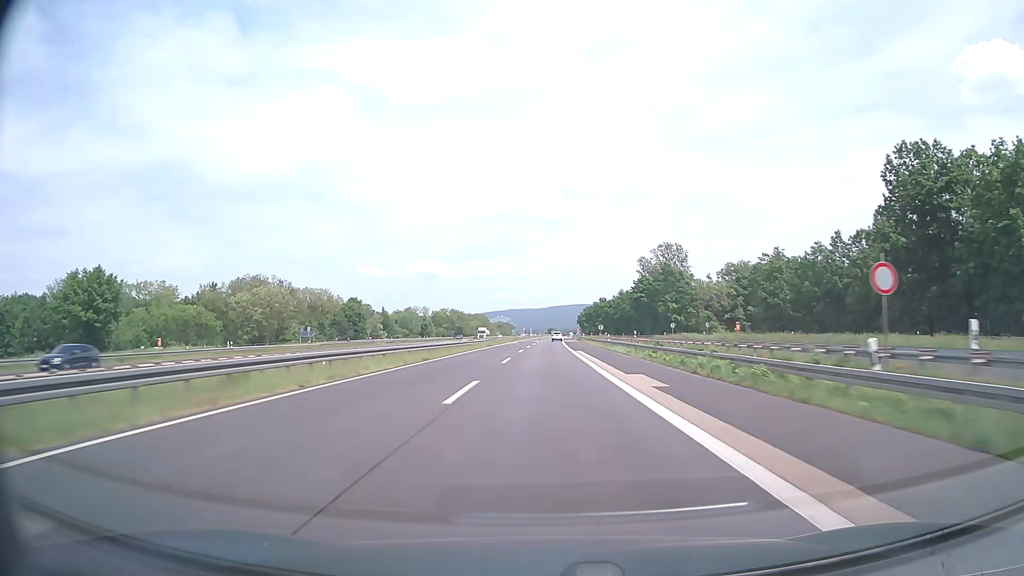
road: motorway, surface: asphalt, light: Day
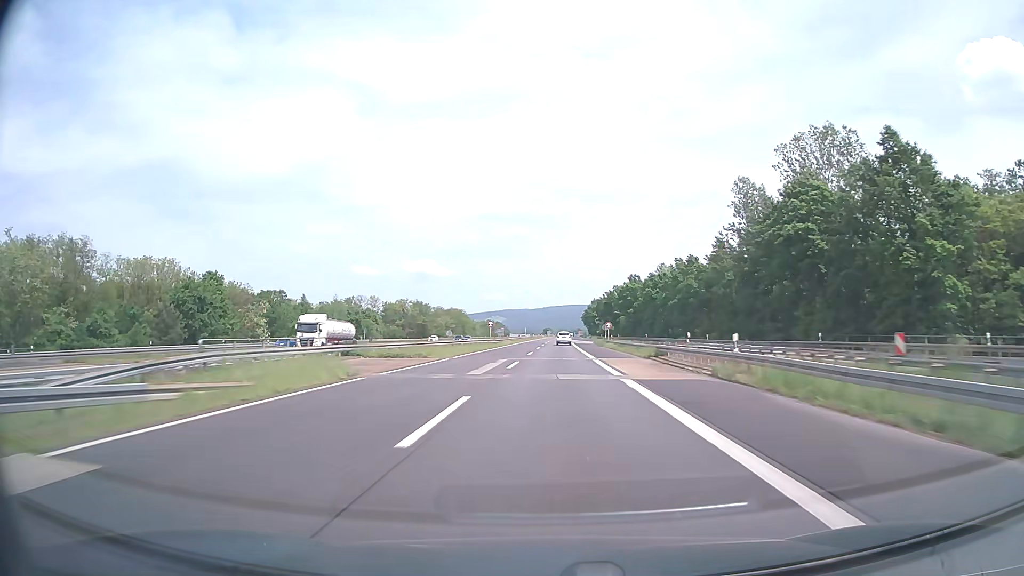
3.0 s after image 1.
(+0.8, +94.1) m; +1°
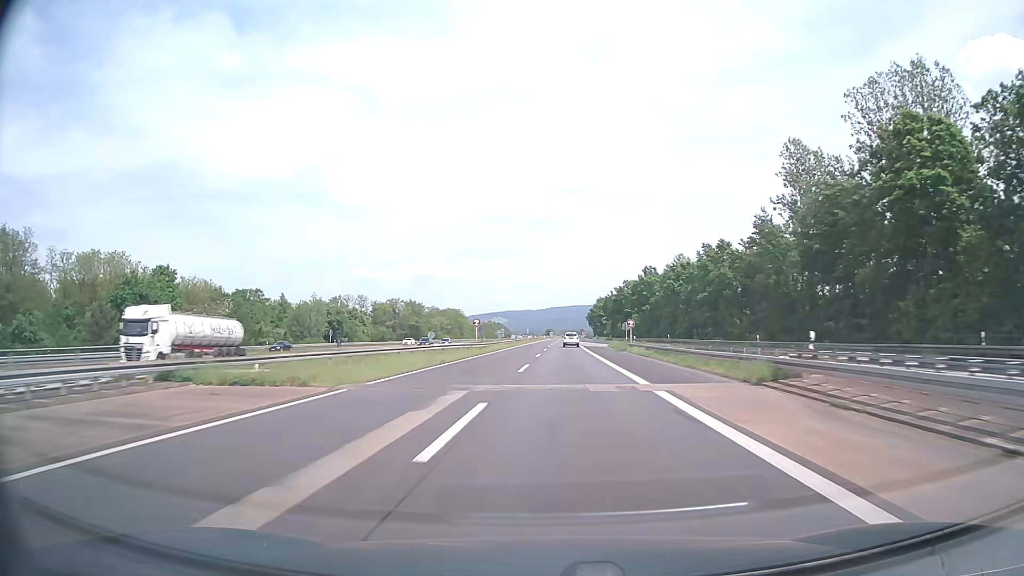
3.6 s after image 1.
(0.0, +18.7) m; 0°
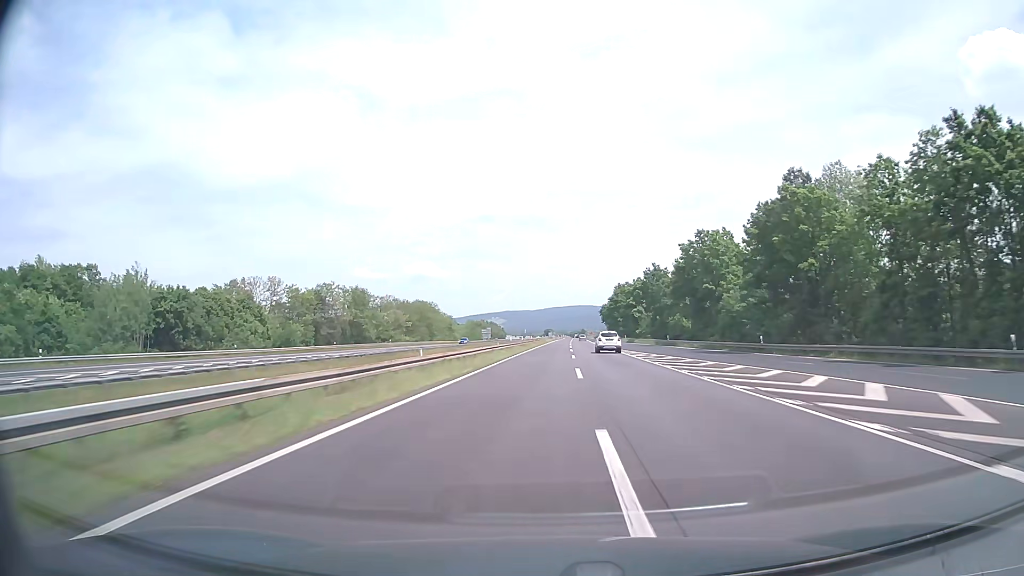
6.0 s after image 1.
(-0.3, +75.1) m; 0°
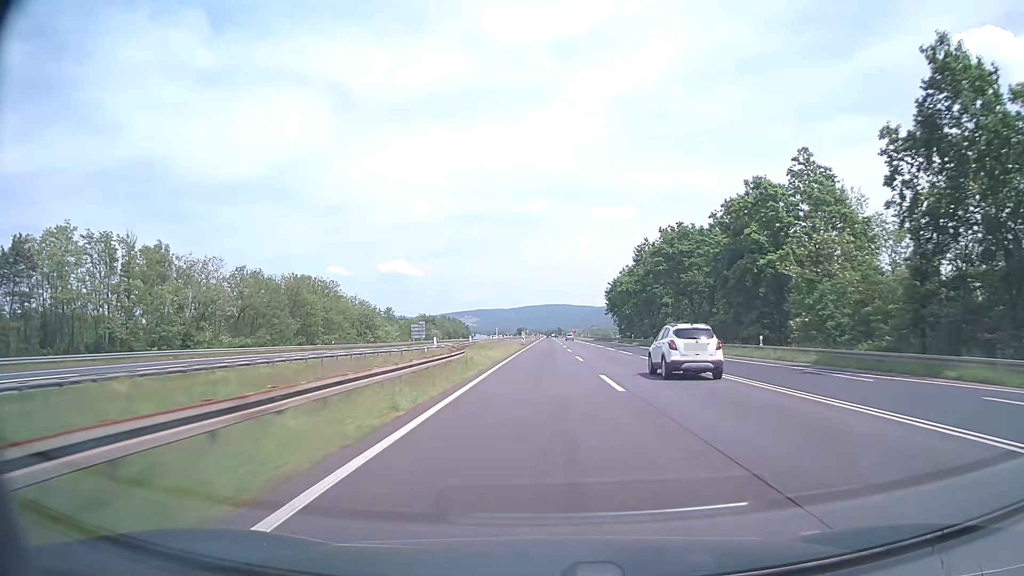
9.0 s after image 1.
(+1.9, +94.6) m; +2°
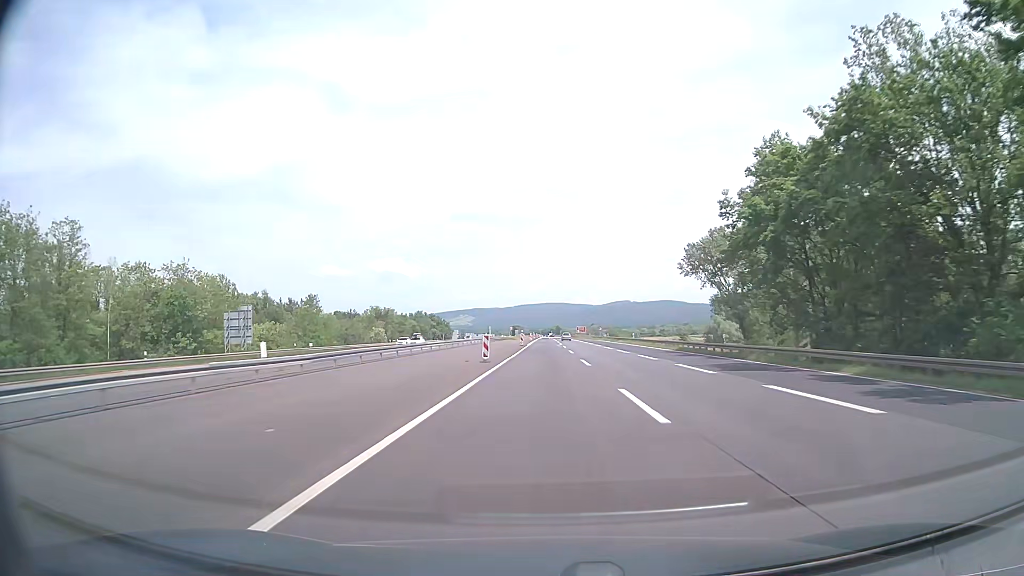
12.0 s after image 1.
(+0.8, +95.0) m; 0°
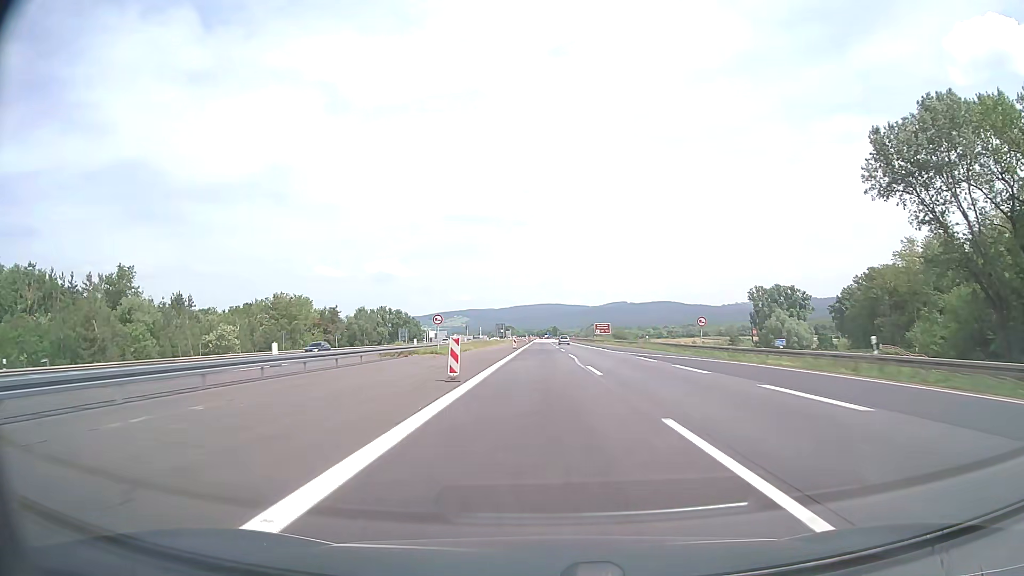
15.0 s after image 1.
(0.0, +95.1) m; 0°
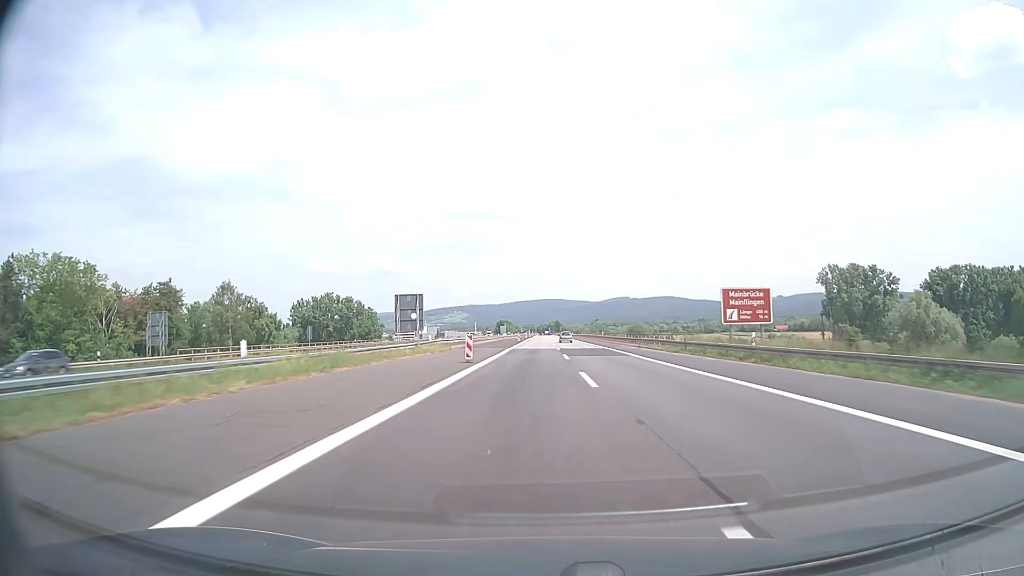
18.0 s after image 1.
(+0.2, +95.1) m; 0°
(0, +10) (0, +20) (0, +30) (0, +40) (0, +50) (0, +60) (0, +70) (0, +80) (0, +90) (-1, +100) m
